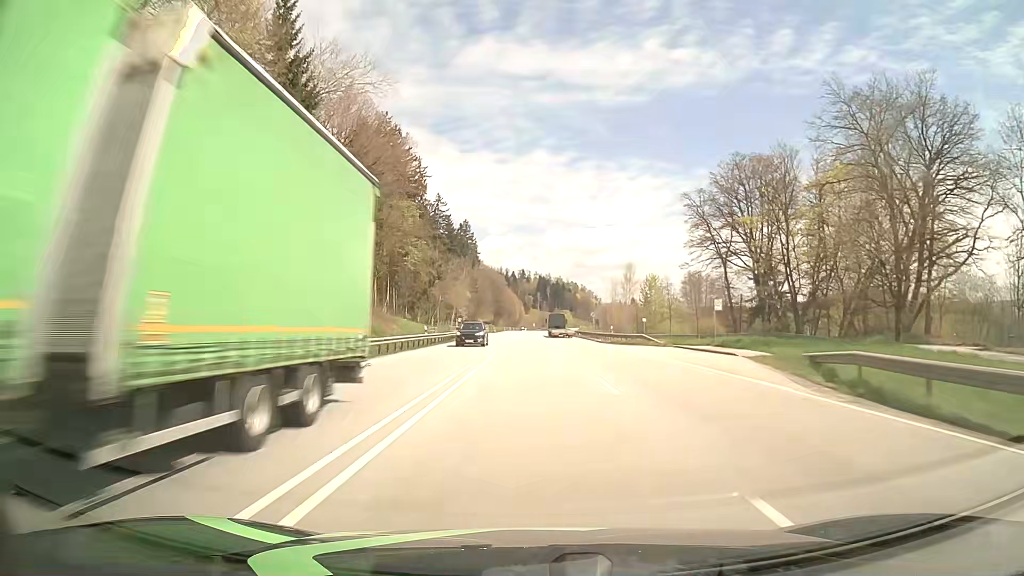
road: primary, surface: asphalt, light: Day
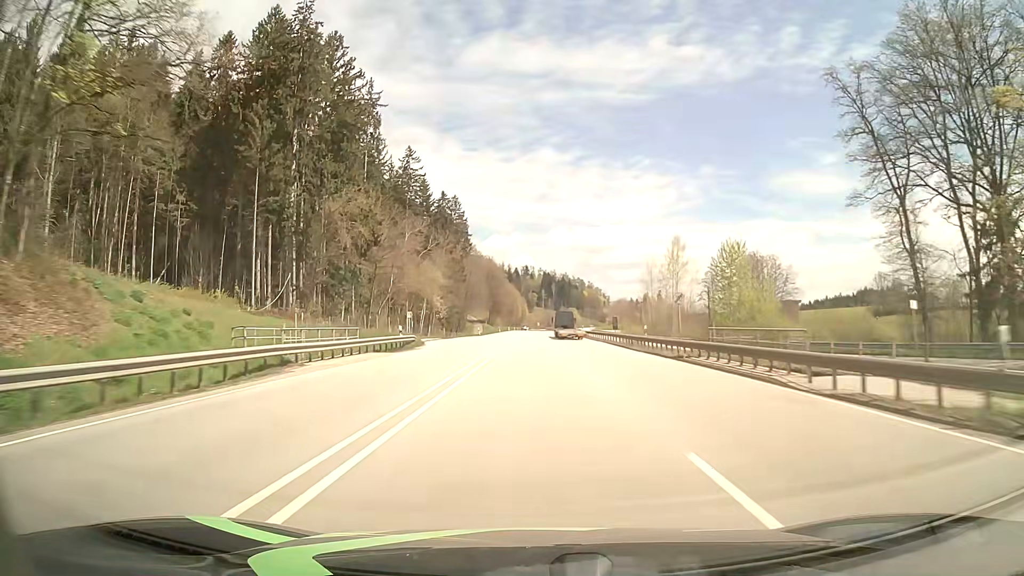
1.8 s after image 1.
(-0.1, +46.2) m; 0°
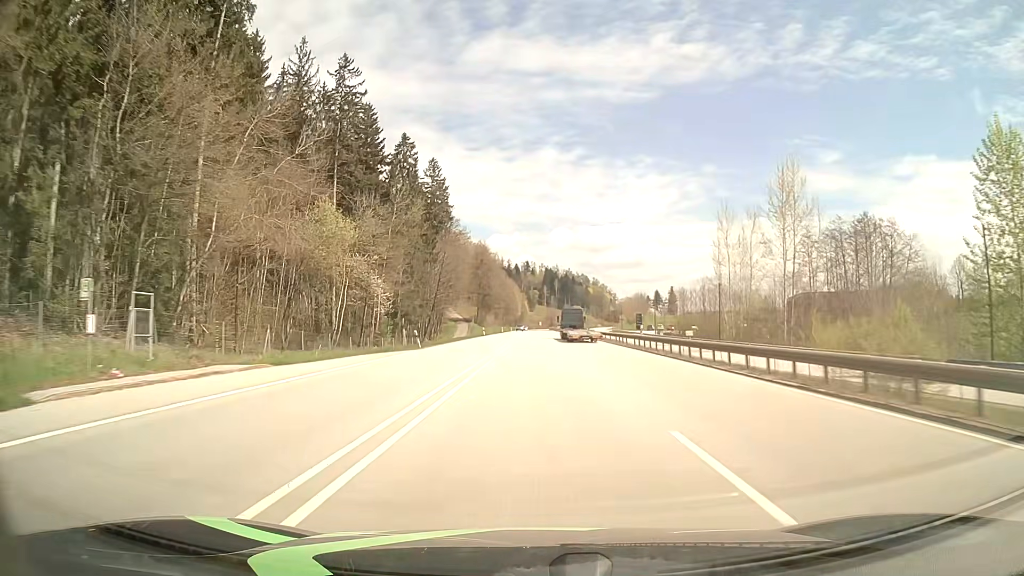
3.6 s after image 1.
(0.0, +46.7) m; 0°
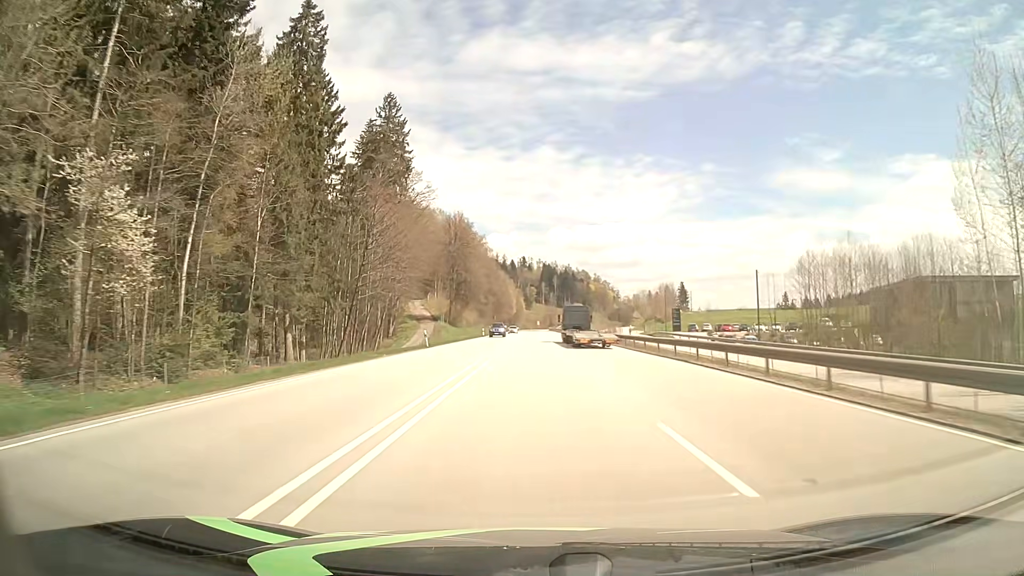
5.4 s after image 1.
(+0.1, +47.1) m; 0°
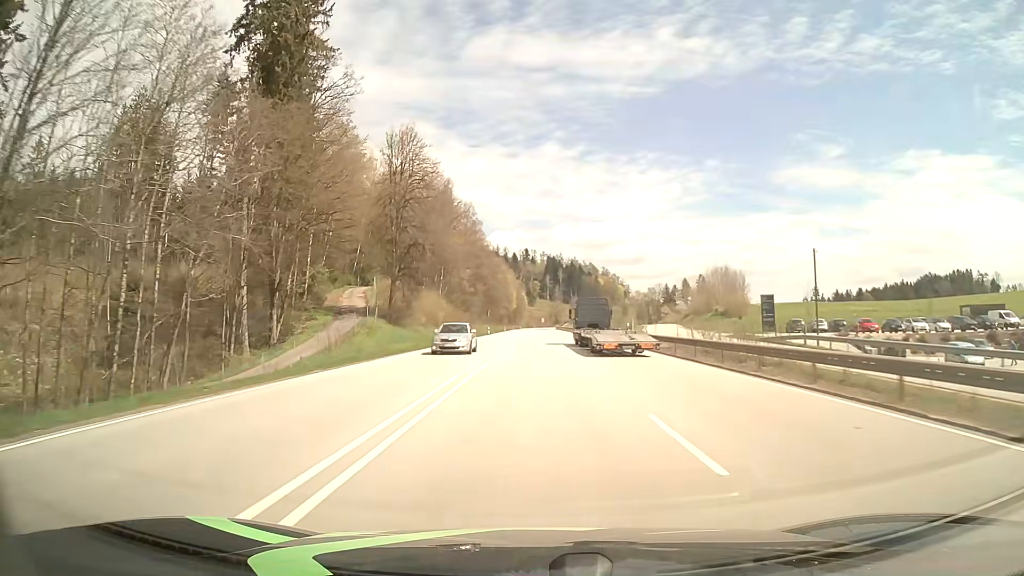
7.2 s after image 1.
(-0.2, +47.3) m; 0°
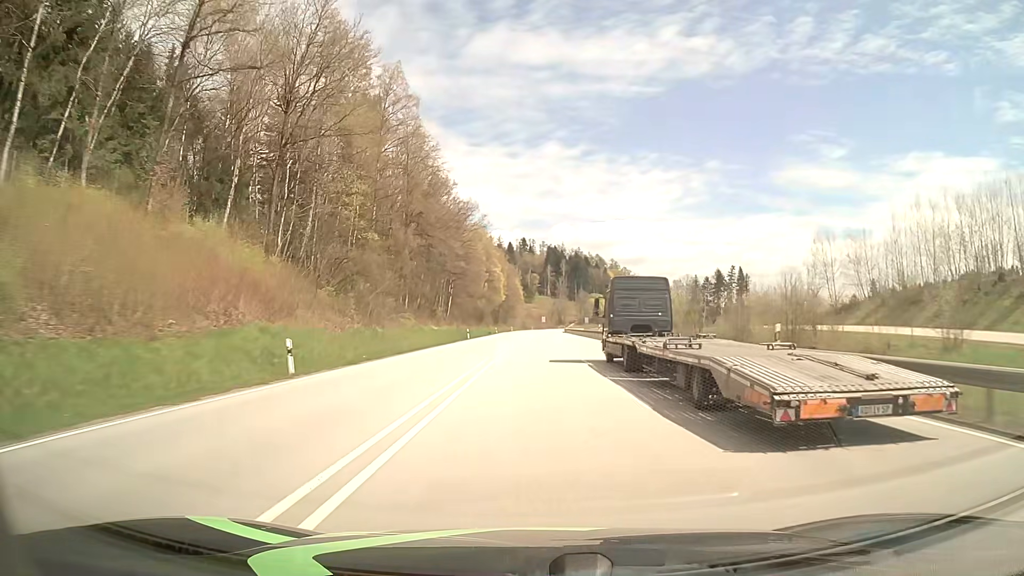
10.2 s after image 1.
(-0.1, +79.0) m; 0°
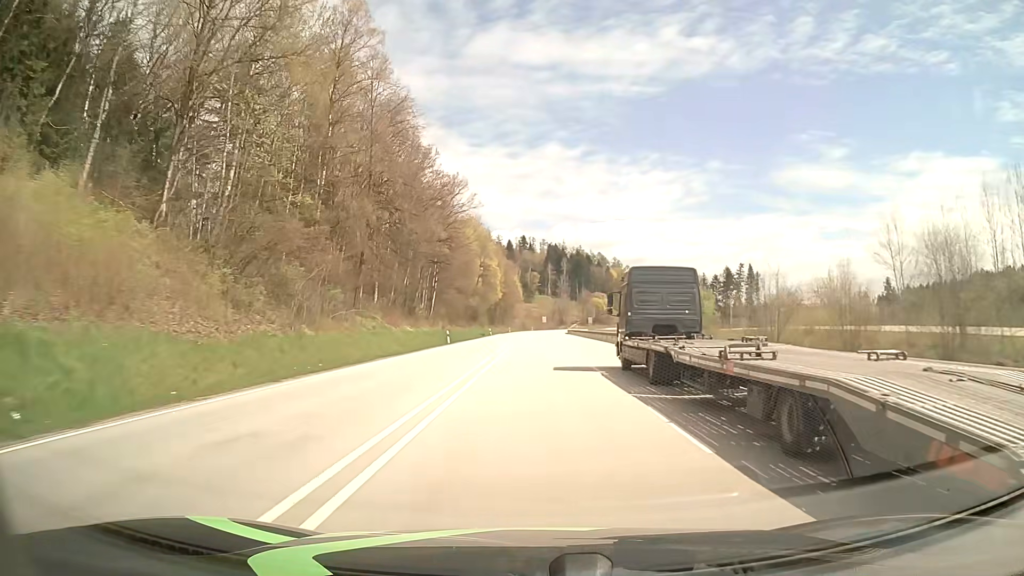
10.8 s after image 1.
(0.0, +15.8) m; 0°
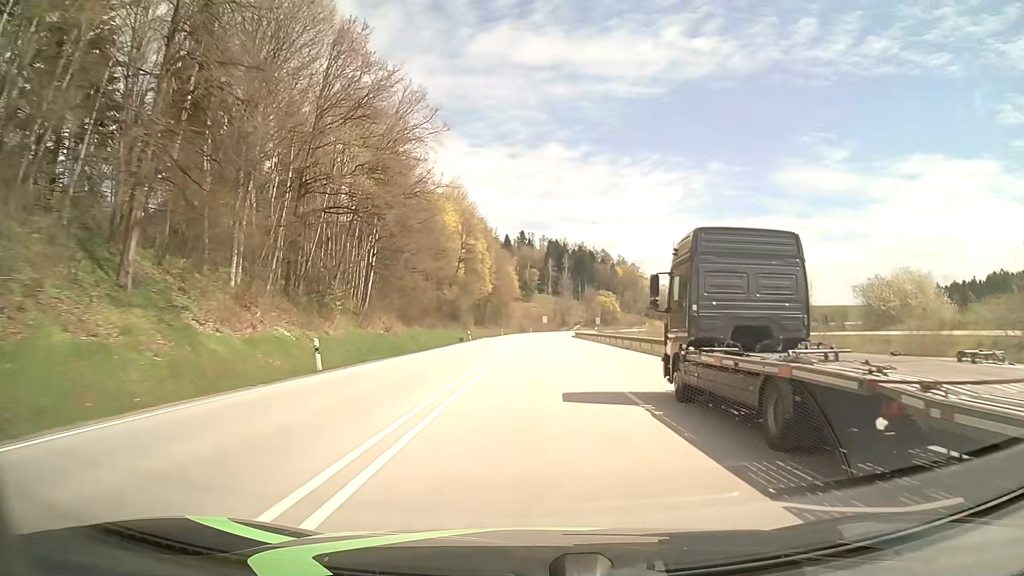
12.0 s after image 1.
(0.0, +31.6) m; 0°
